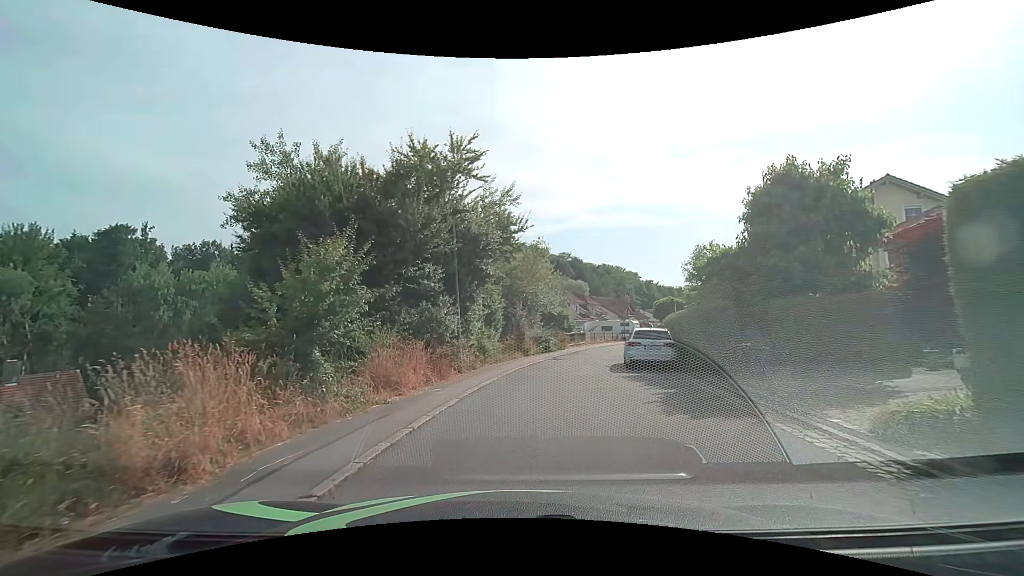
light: Day
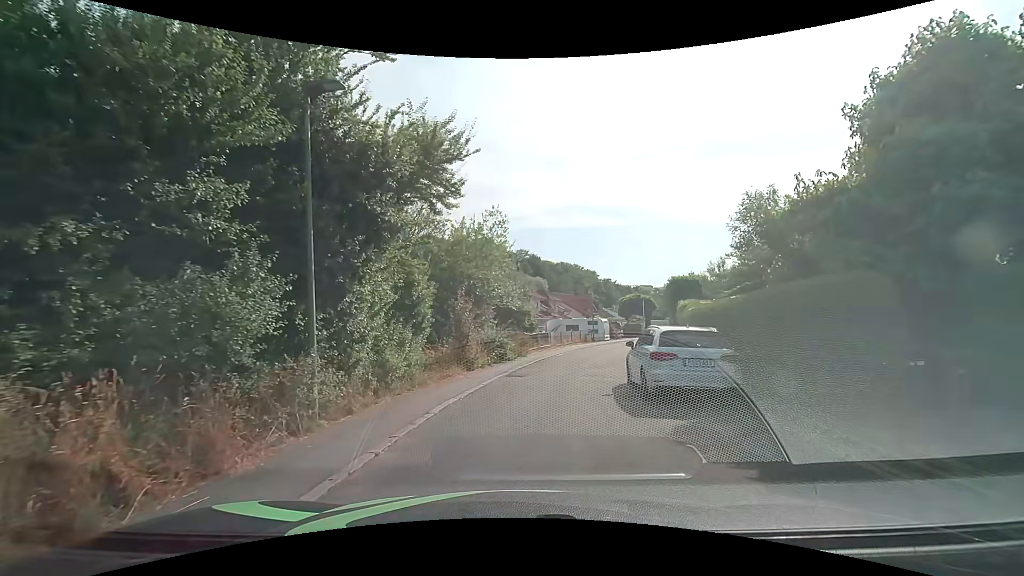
(+0.4, +7.9) m; +6°
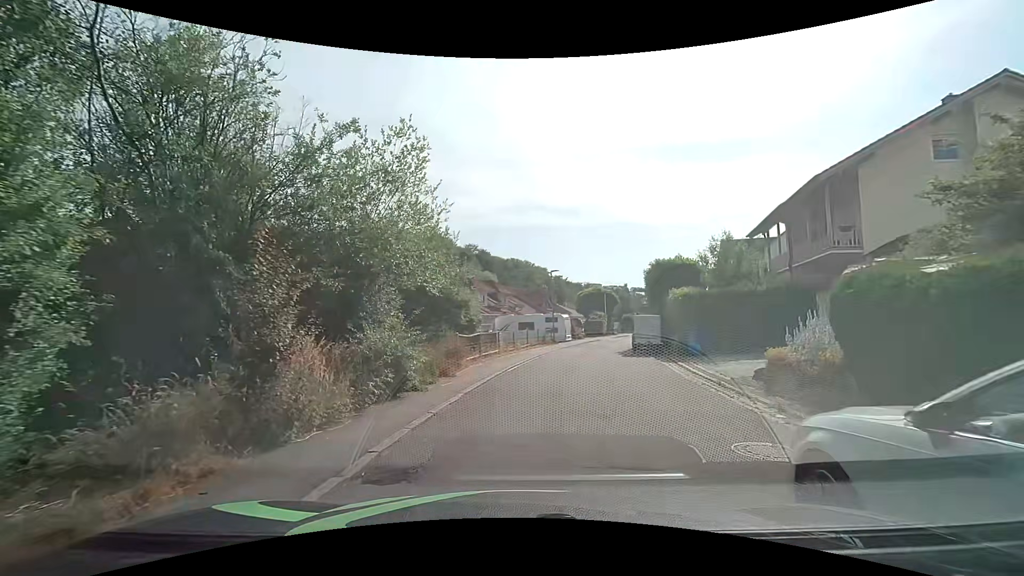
(+0.4, +9.5) m; +4°
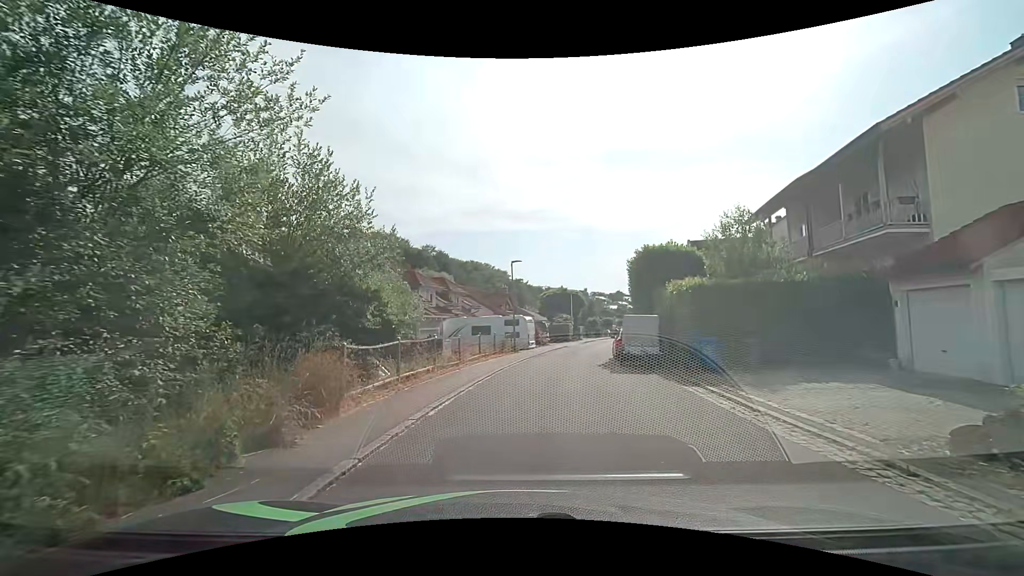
(+0.5, +6.9) m; +7°
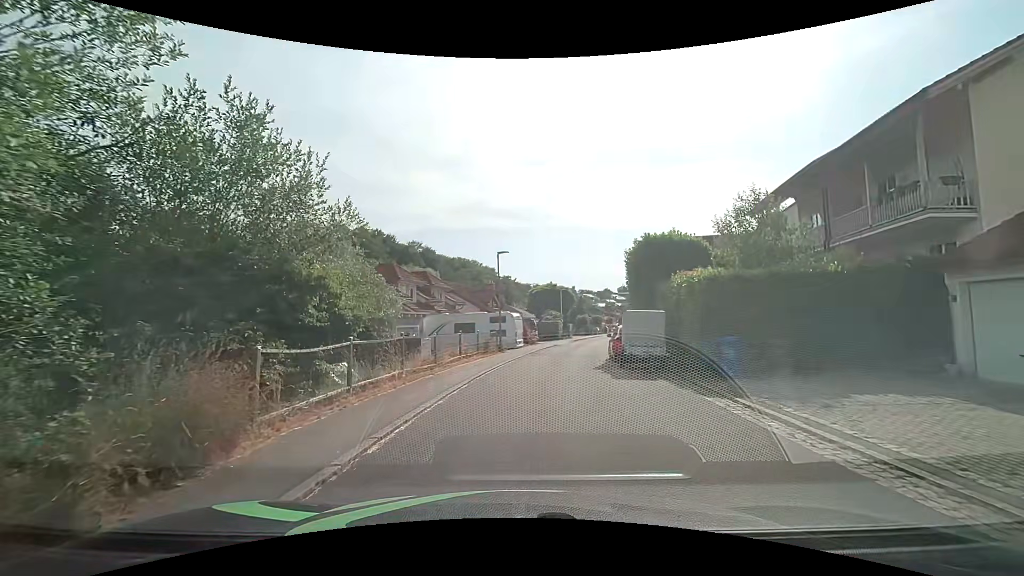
(0.0, +2.5) m; +1°
(0, +10) (+2, +20) (+3, +30) (+5, +40) (+7, +49) (+10, +59) (+12, +69) (+15, +78) (+18, +88) (+21, +97) m
